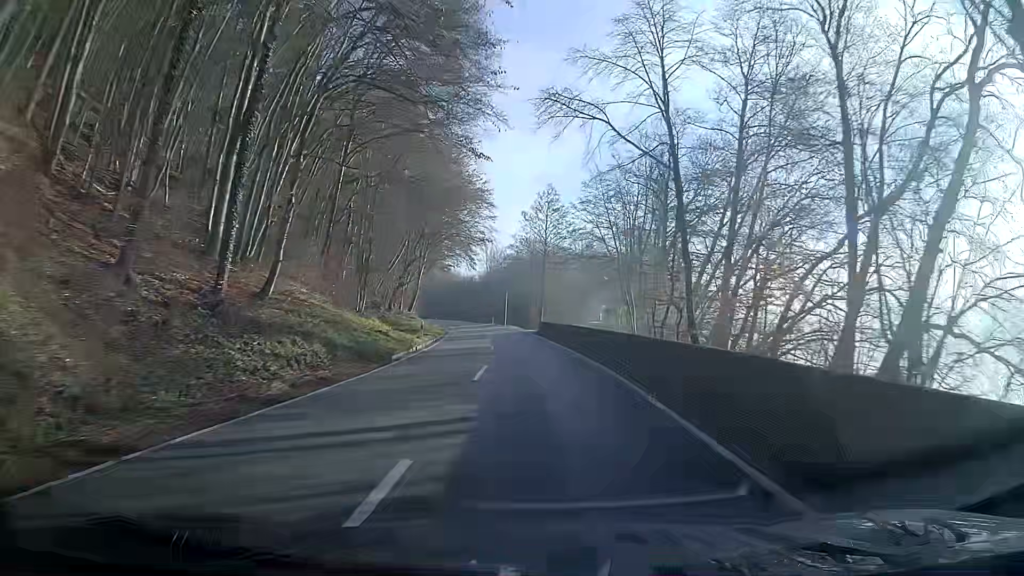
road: secondary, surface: asphalt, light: Day
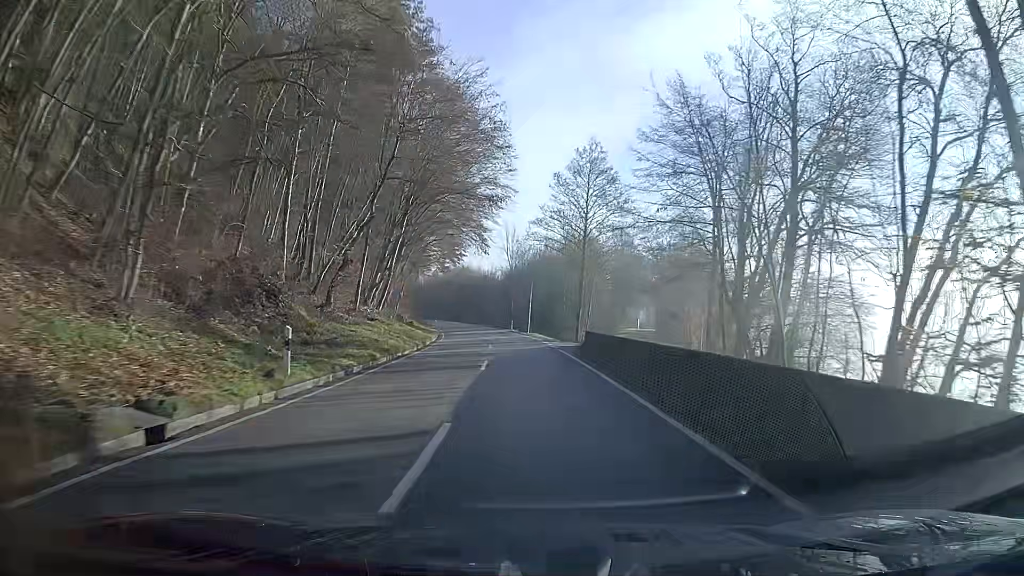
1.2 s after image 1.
(-0.4, +22.6) m; -3°
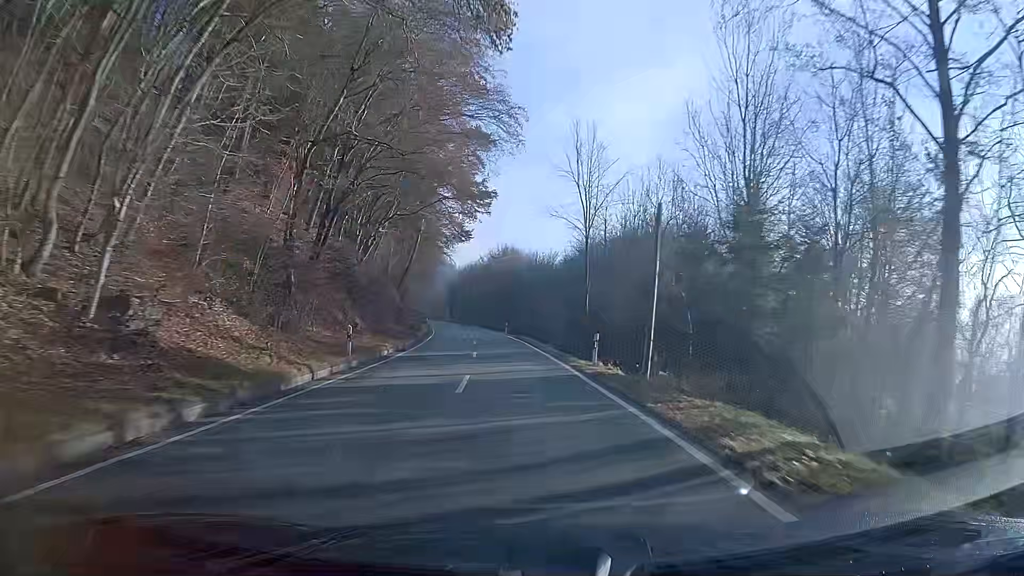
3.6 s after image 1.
(-2.0, +45.5) m; -5°
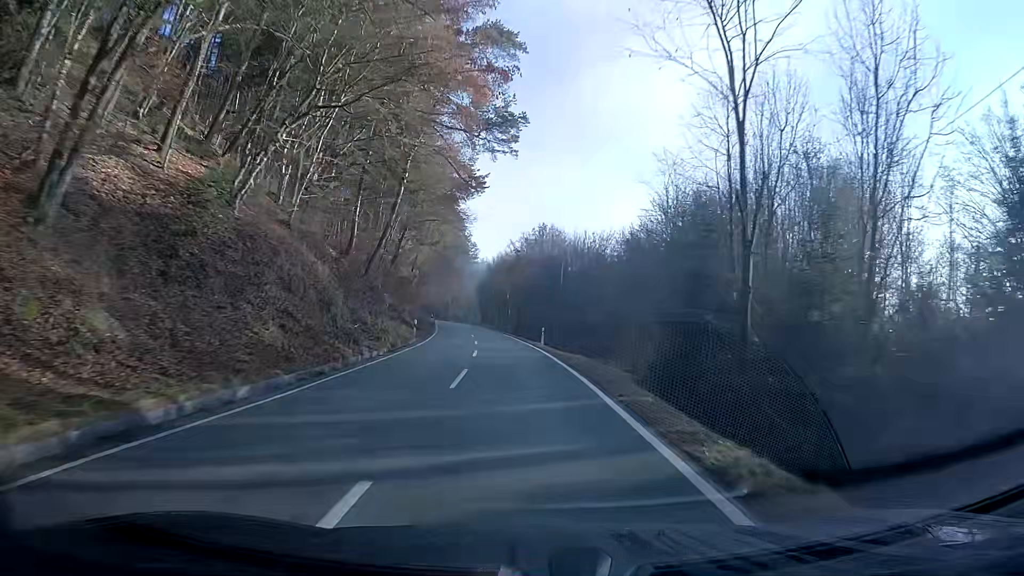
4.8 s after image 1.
(-0.6, +23.2) m; -3°
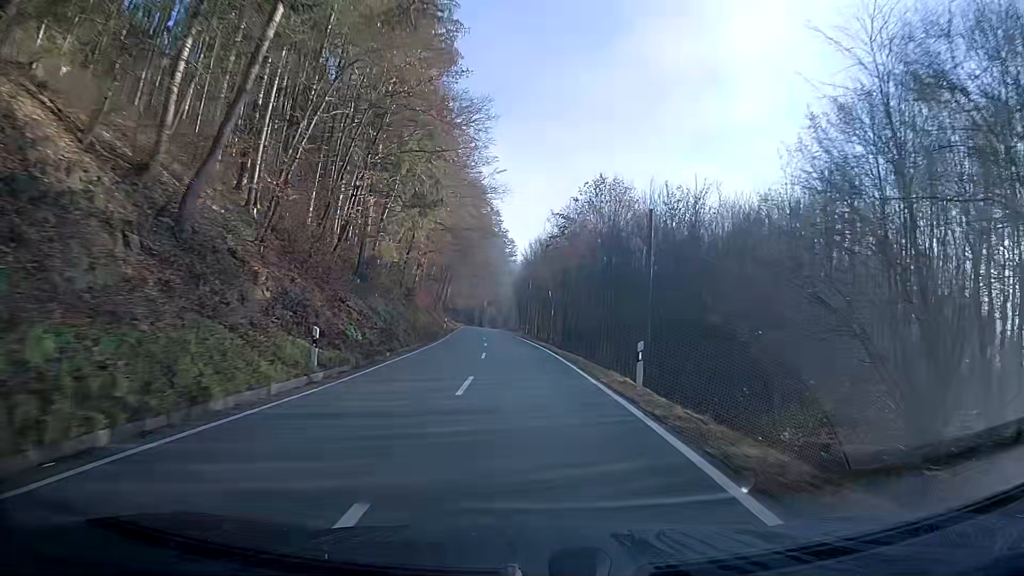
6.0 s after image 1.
(-0.8, +23.6) m; -4°
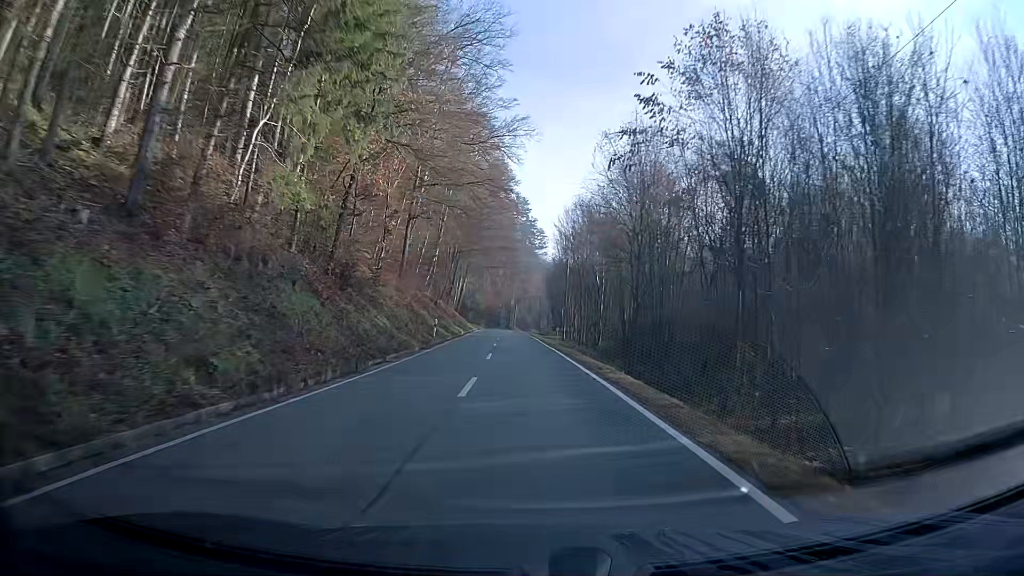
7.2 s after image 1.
(-0.5, +23.8) m; -2°
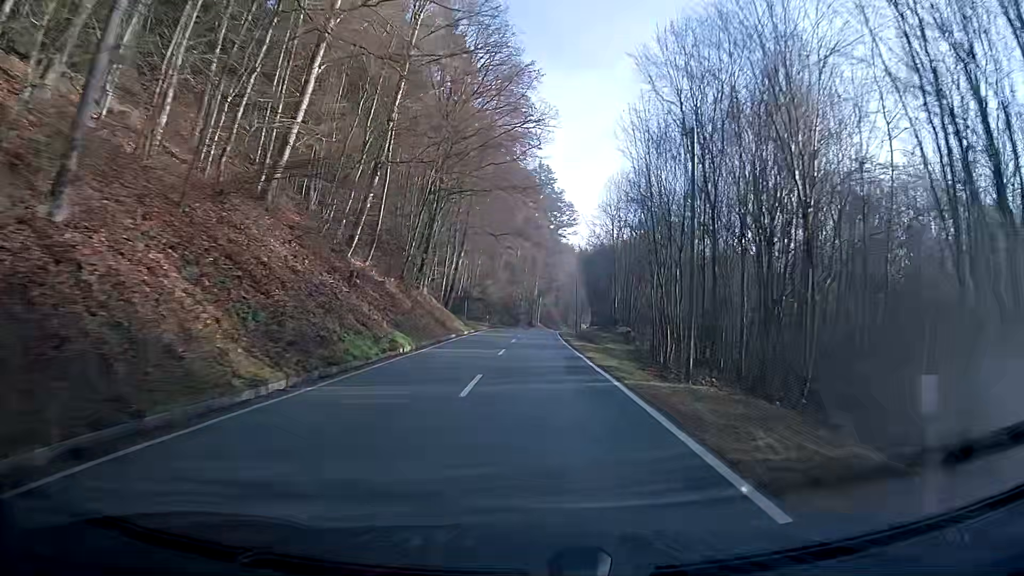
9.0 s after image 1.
(-0.6, +35.7) m; -1°
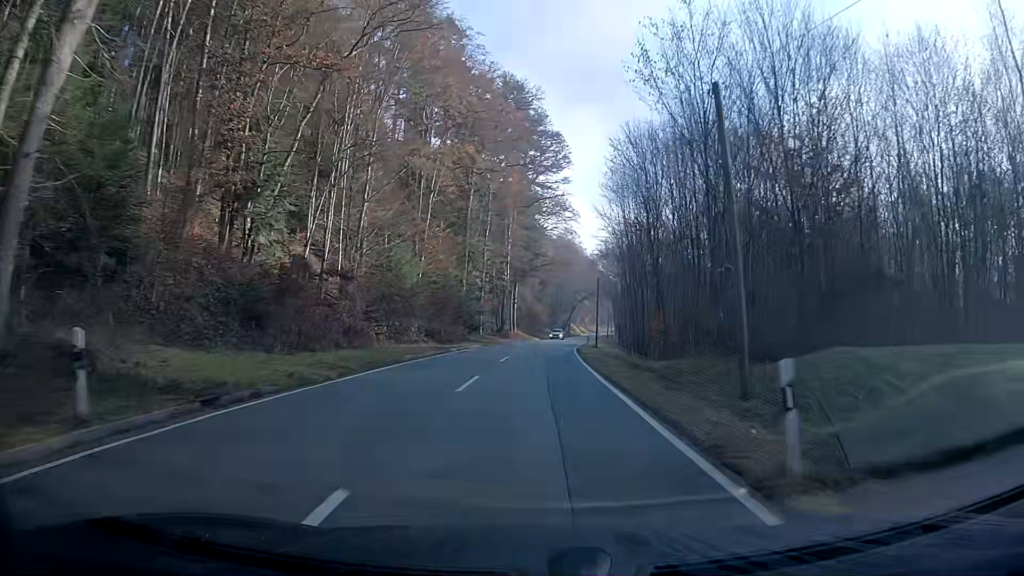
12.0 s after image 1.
(+1.1, +57.3) m; +3°
